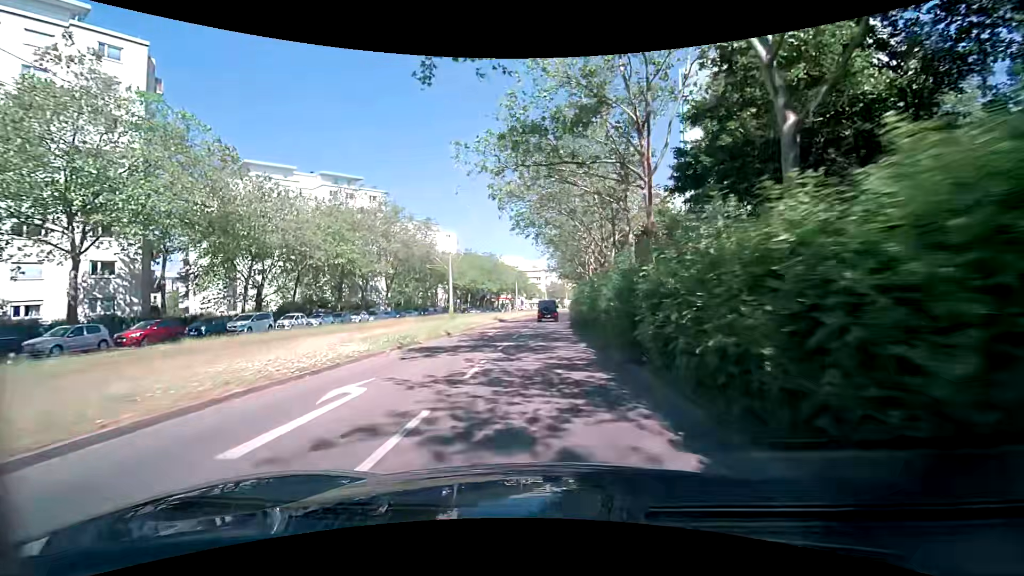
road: tertiary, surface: asphalt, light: Day
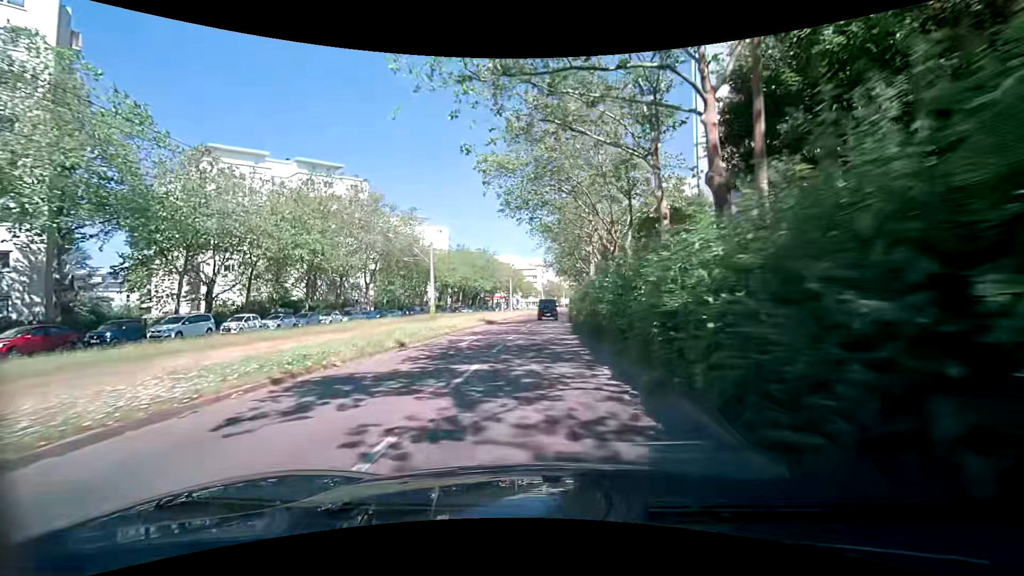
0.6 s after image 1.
(0.0, +7.2) m; +1°
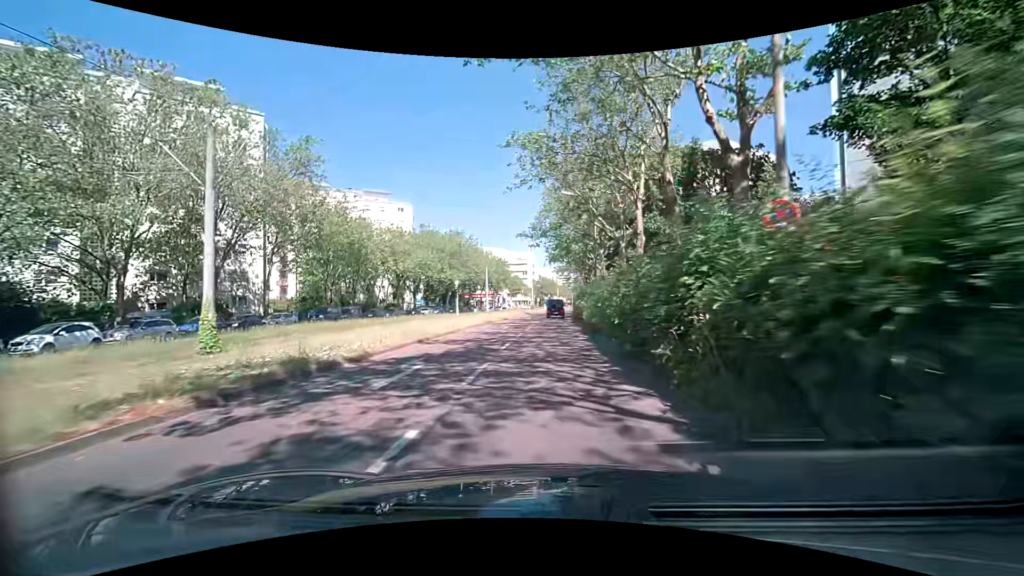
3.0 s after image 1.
(+0.1, +29.6) m; 0°
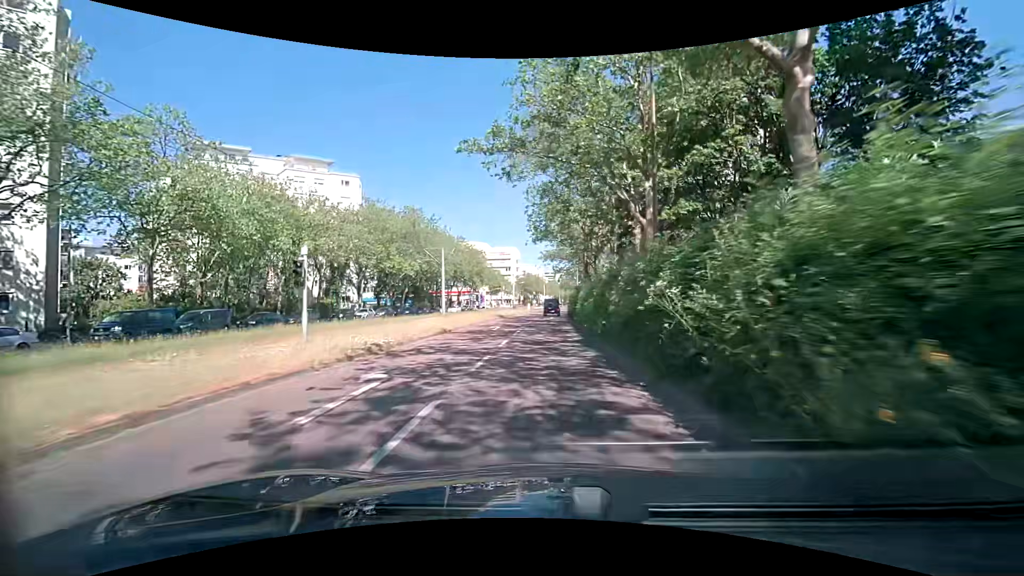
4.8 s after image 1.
(+0.4, +22.3) m; +2°
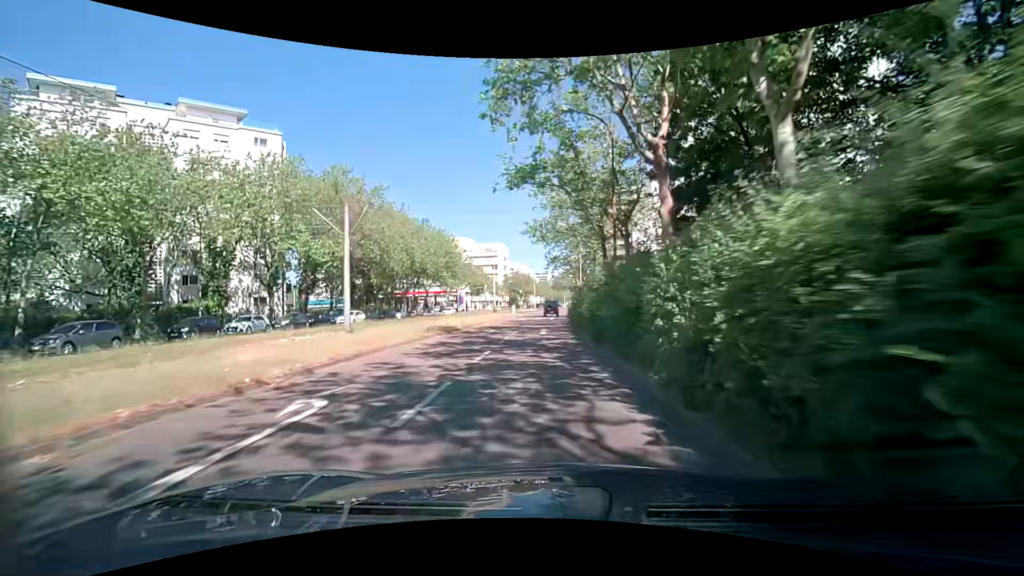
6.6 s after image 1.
(+0.2, +22.3) m; +1°
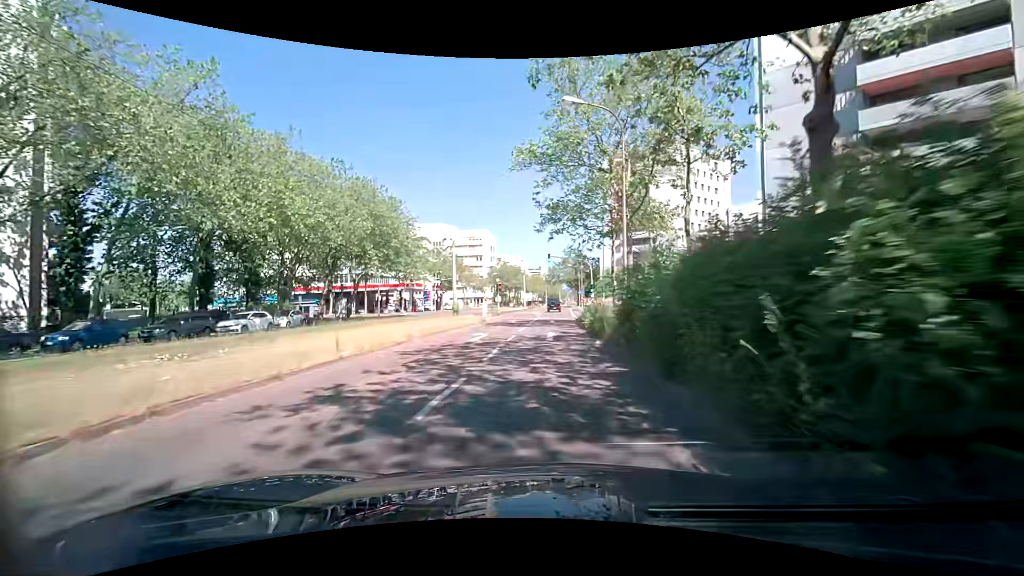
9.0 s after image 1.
(+0.3, +29.6) m; +1°
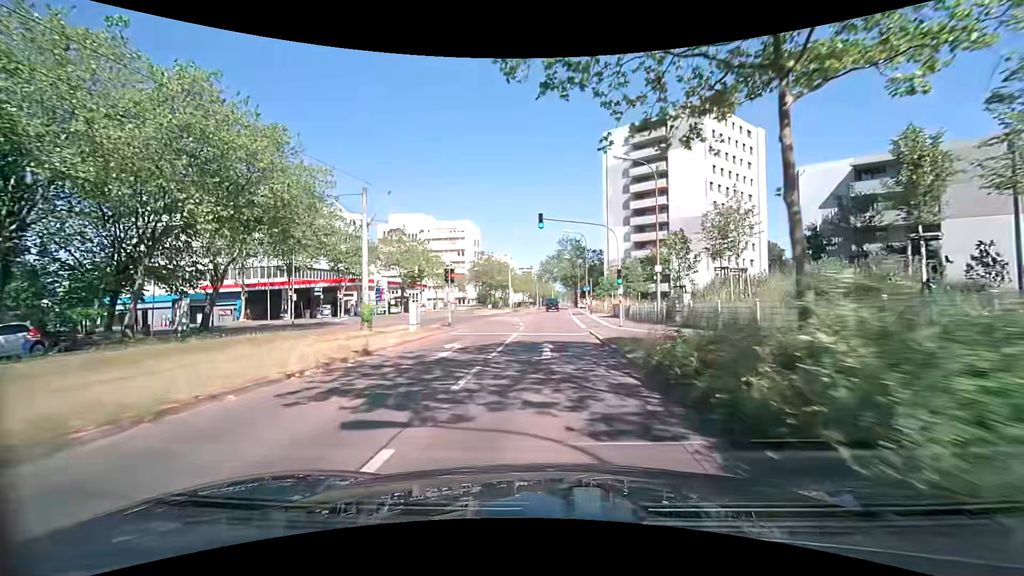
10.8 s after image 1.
(+0.2, +22.1) m; +1°
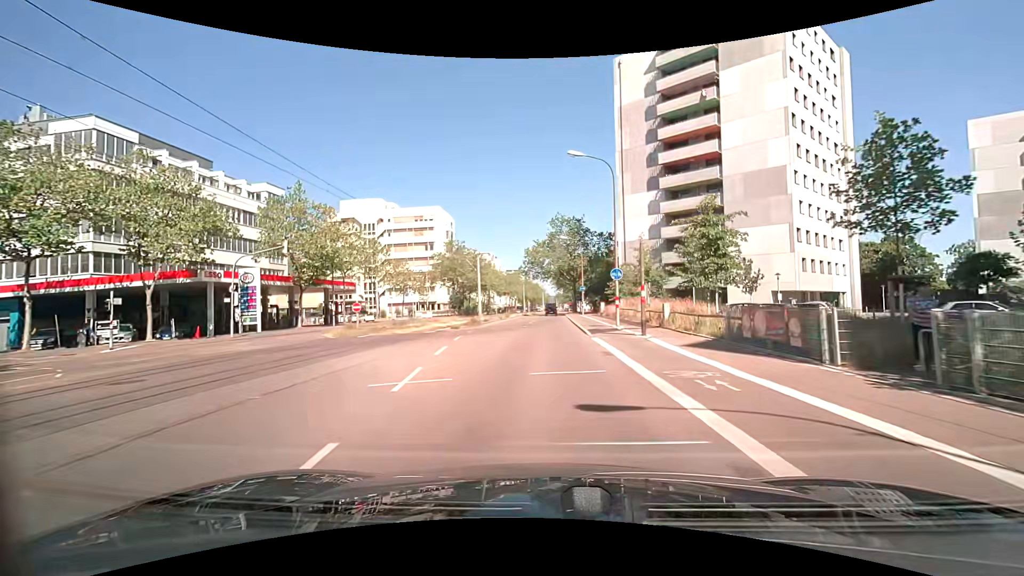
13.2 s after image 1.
(+0.4, +29.3) m; +1°
(0, +10) (0, +20) (0, +30) (0, +40) (+1, +50) (+1, +60) (+1, +70) (+2, +80) (+2, +90) (+2, +100) m
